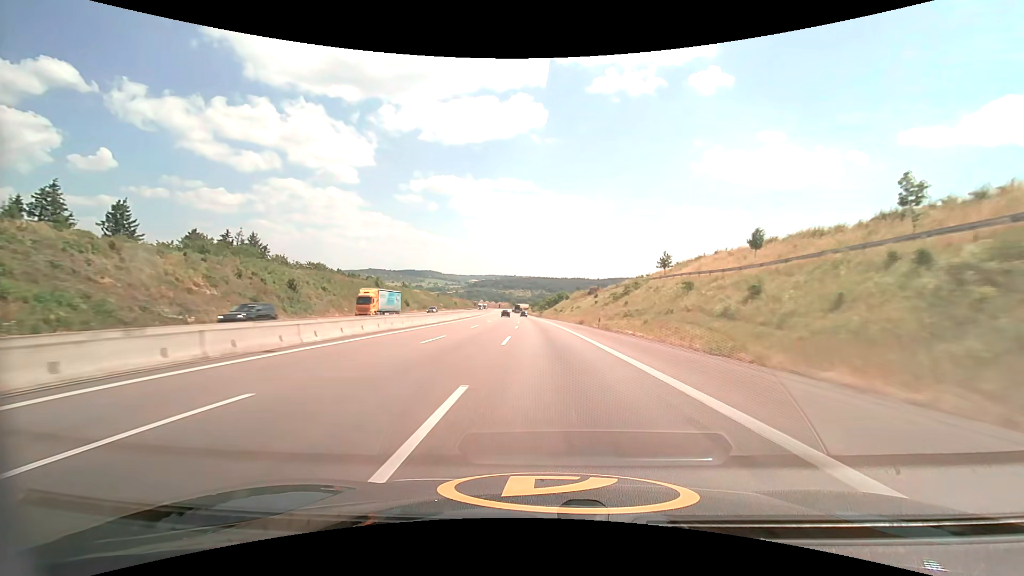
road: motorway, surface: asphalt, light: Day
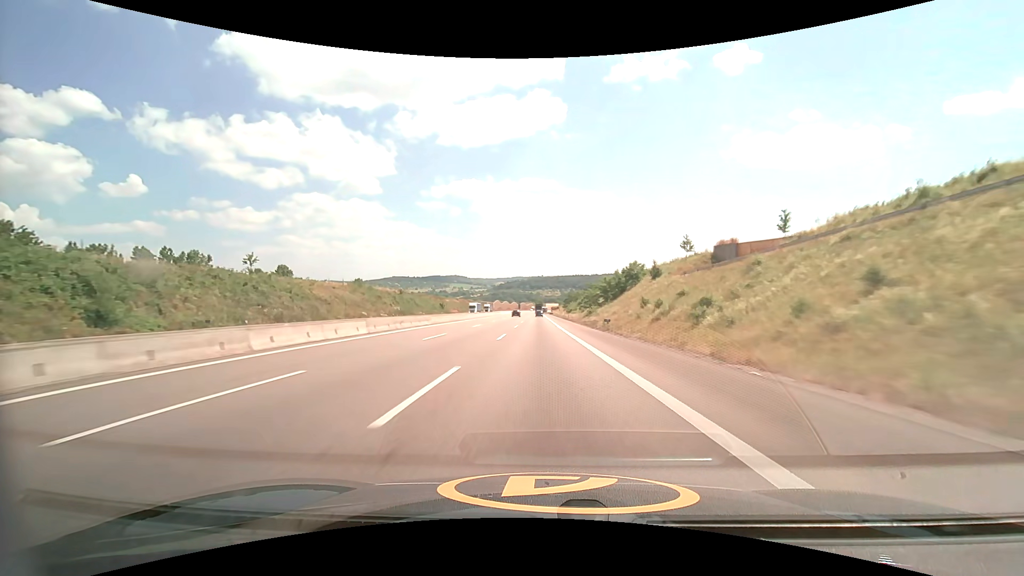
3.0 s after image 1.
(-3.3, +105.3) m; -3°
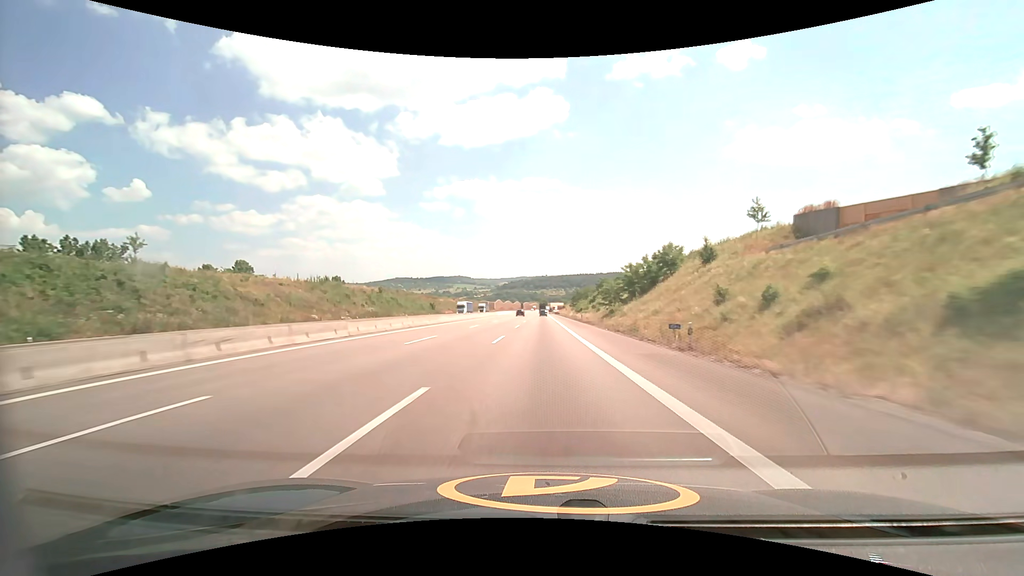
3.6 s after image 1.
(-0.1, +21.4) m; -1°
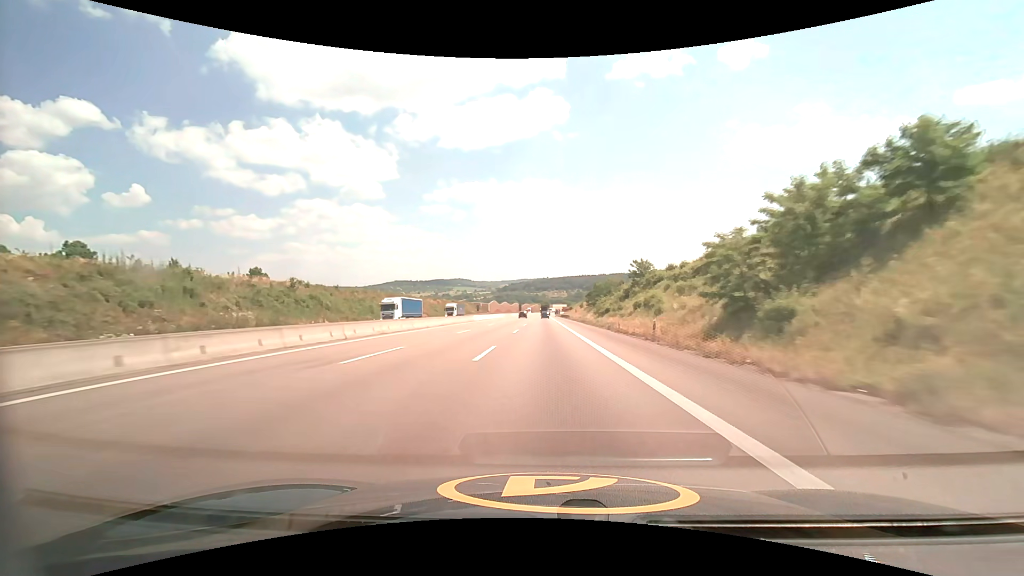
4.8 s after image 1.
(-0.2, +43.0) m; 0°
(0, +10) (0, +20) (0, +30) (0, +40) (0, +50) (0, +60) (0, +70) (0, +80) (0, +90) (0, +100) m
